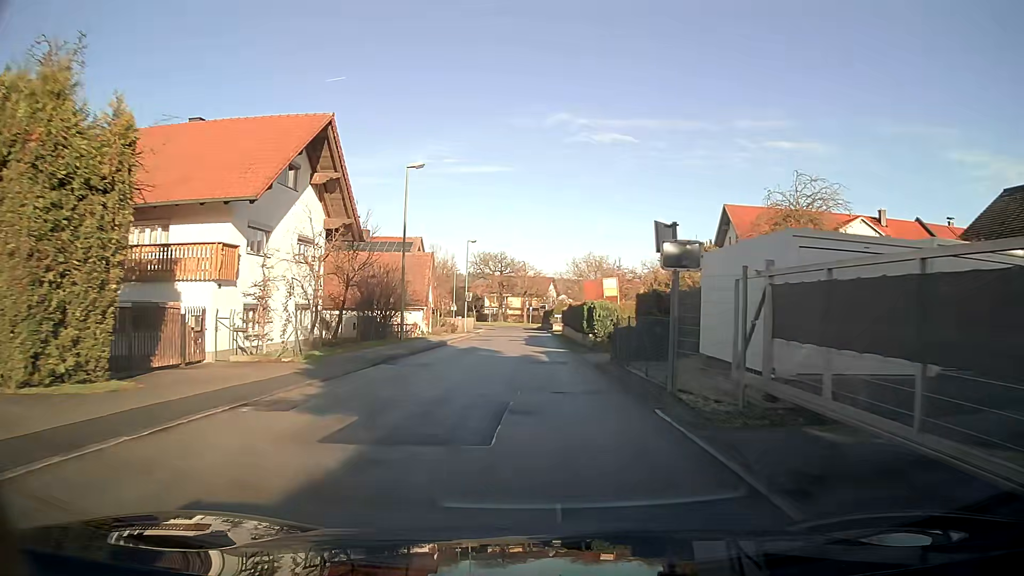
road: unclassified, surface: asphalt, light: Day
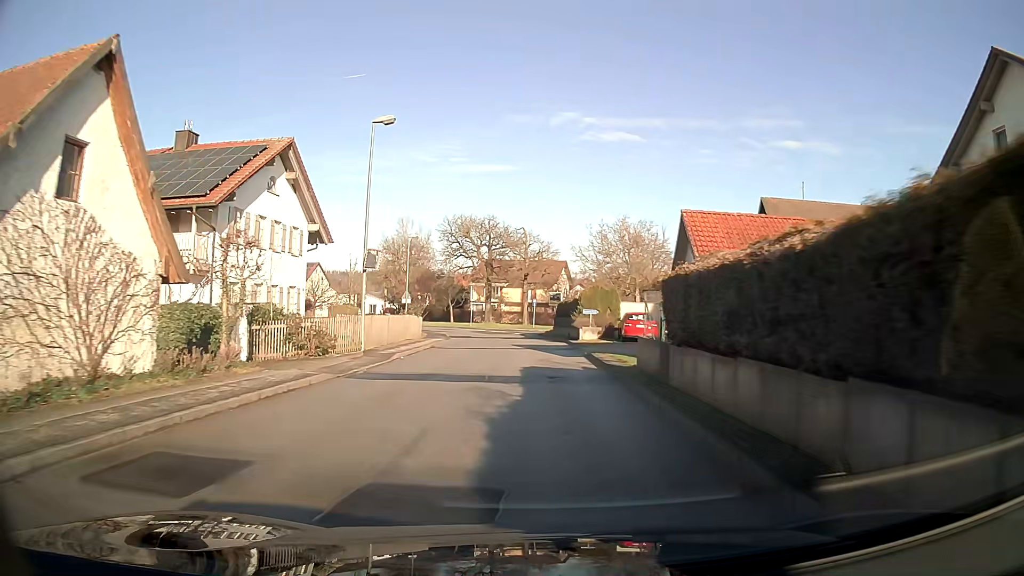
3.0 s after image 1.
(-0.5, +37.2) m; -1°
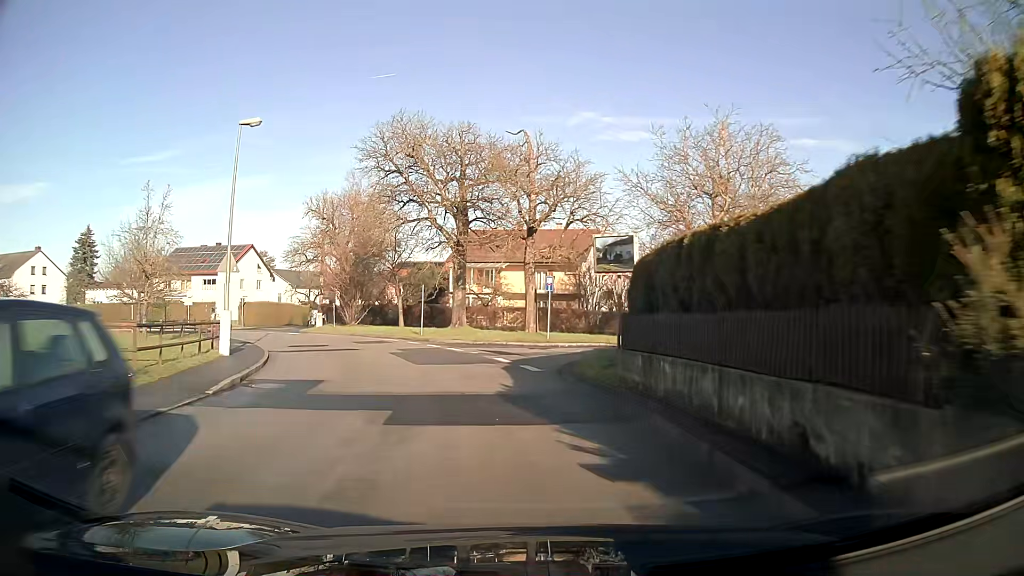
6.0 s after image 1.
(0.0, +34.8) m; -3°
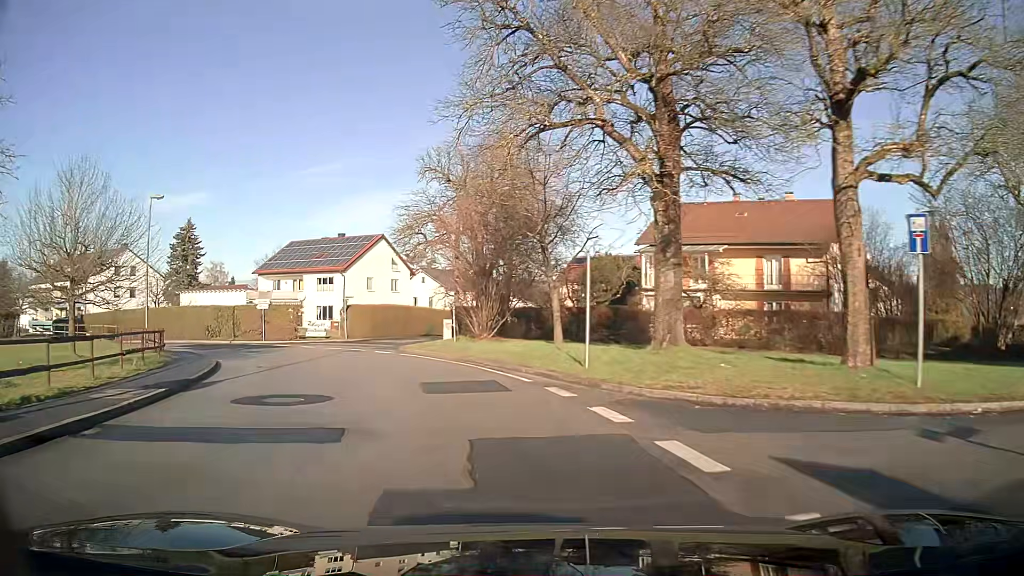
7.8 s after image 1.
(-2.6, +19.2) m; -17°
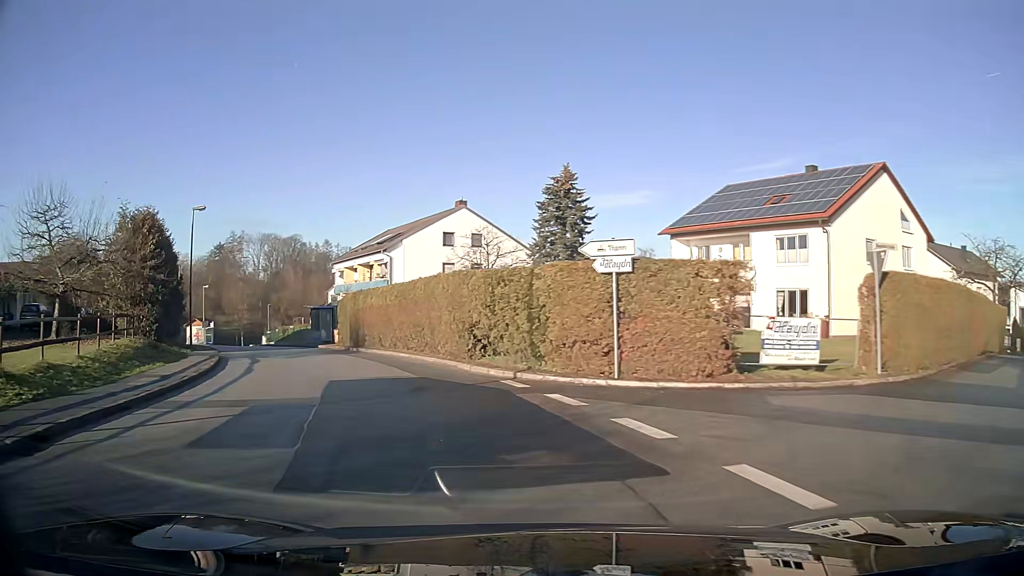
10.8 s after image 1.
(-9.9, +30.0) m; -39°
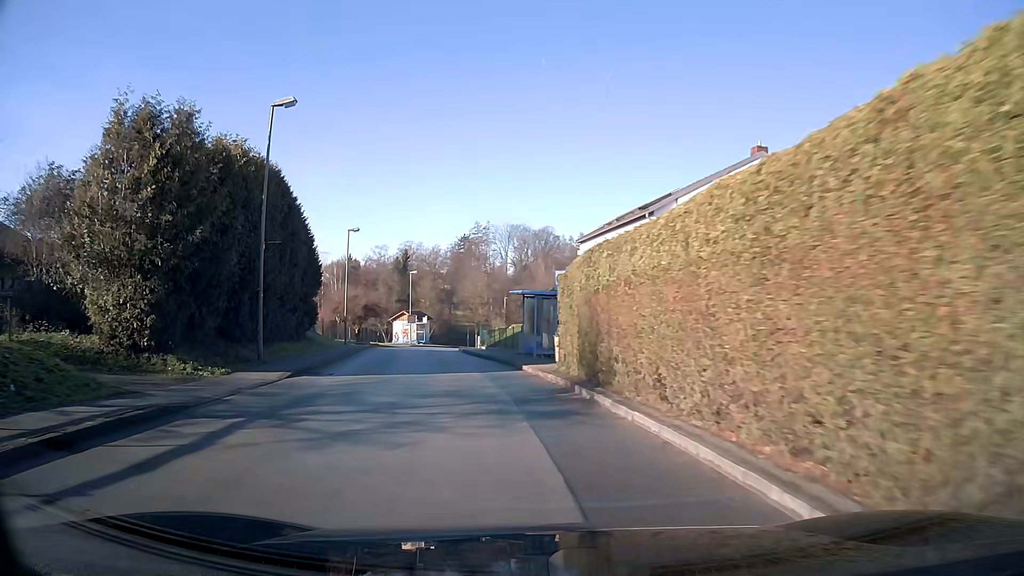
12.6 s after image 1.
(-3.8, +19.5) m; -20°
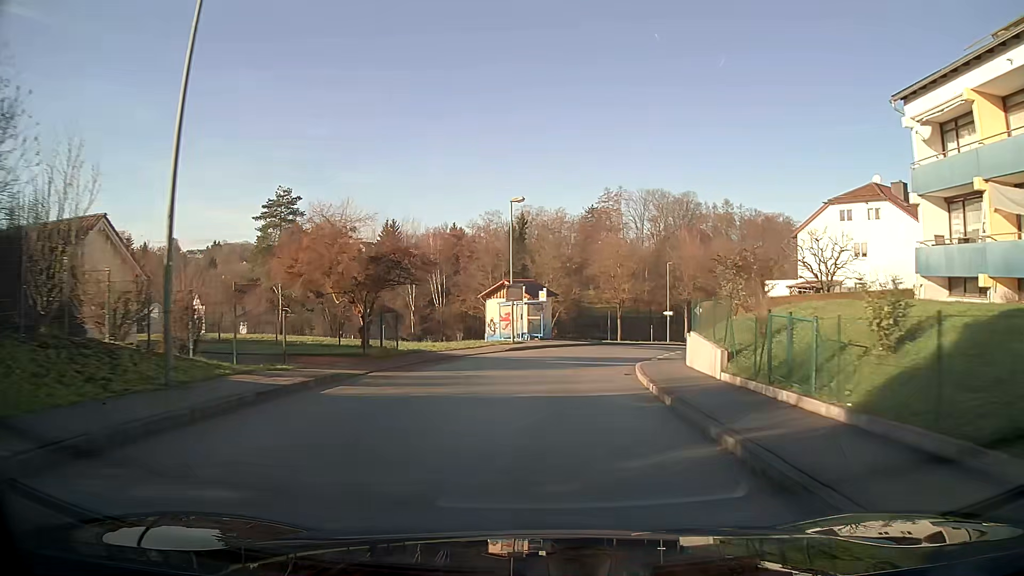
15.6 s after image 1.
(-4.3, +36.5) m; -8°
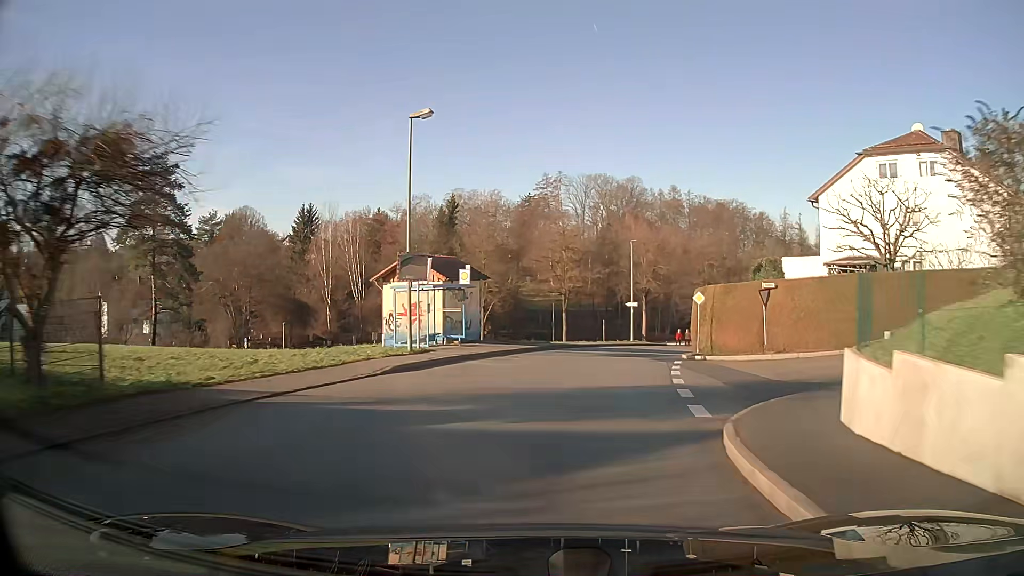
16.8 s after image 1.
(+0.7, +14.8) m; +6°
